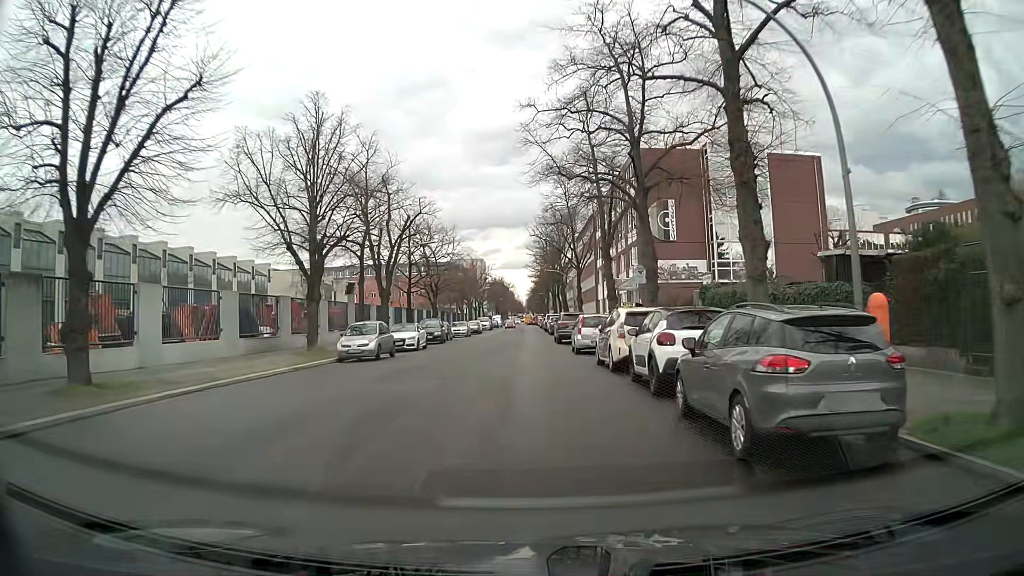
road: residential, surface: asphalt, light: Day
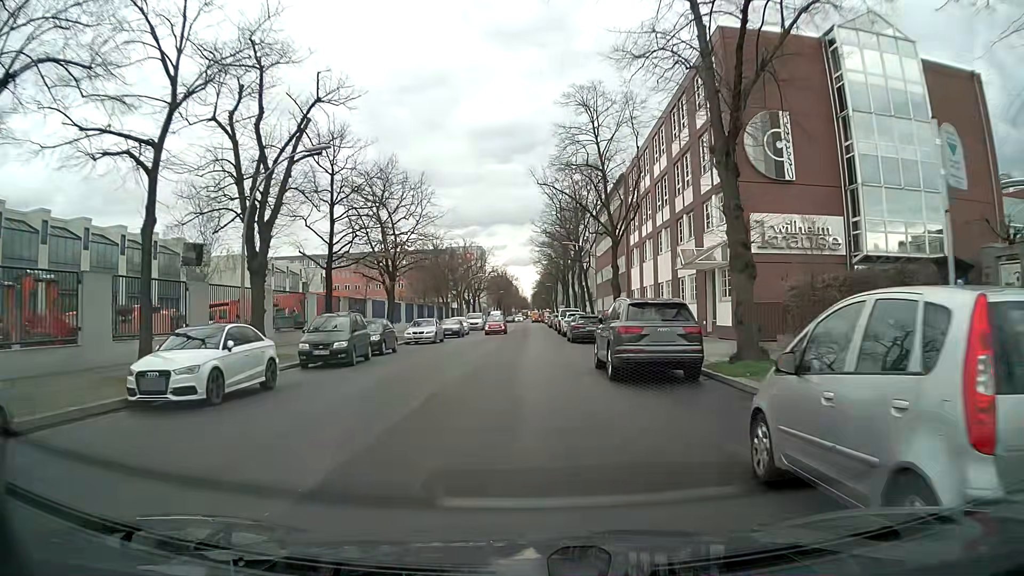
(-0.3, +22.8) m; -1°
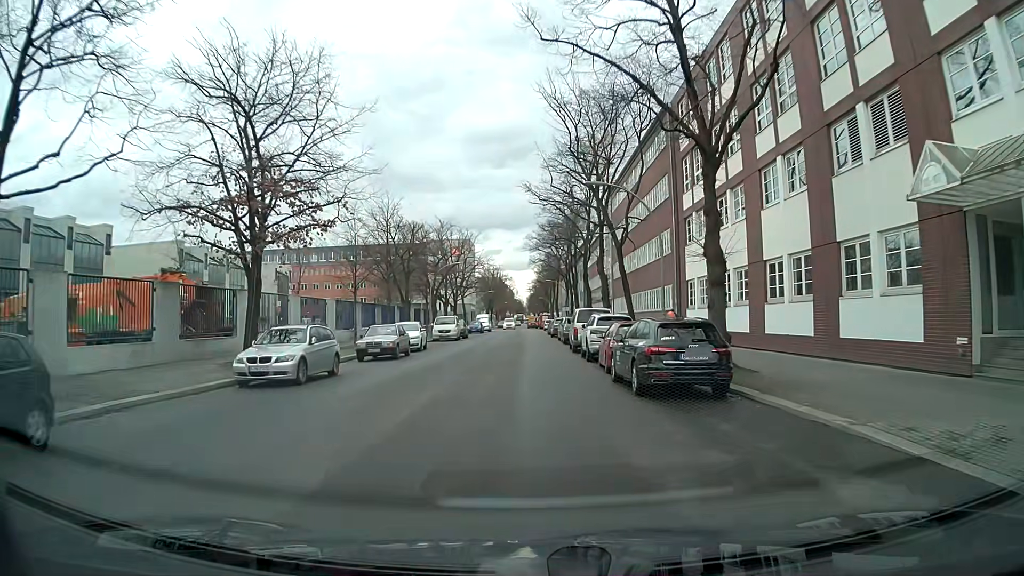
(+0.2, +21.8) m; 0°
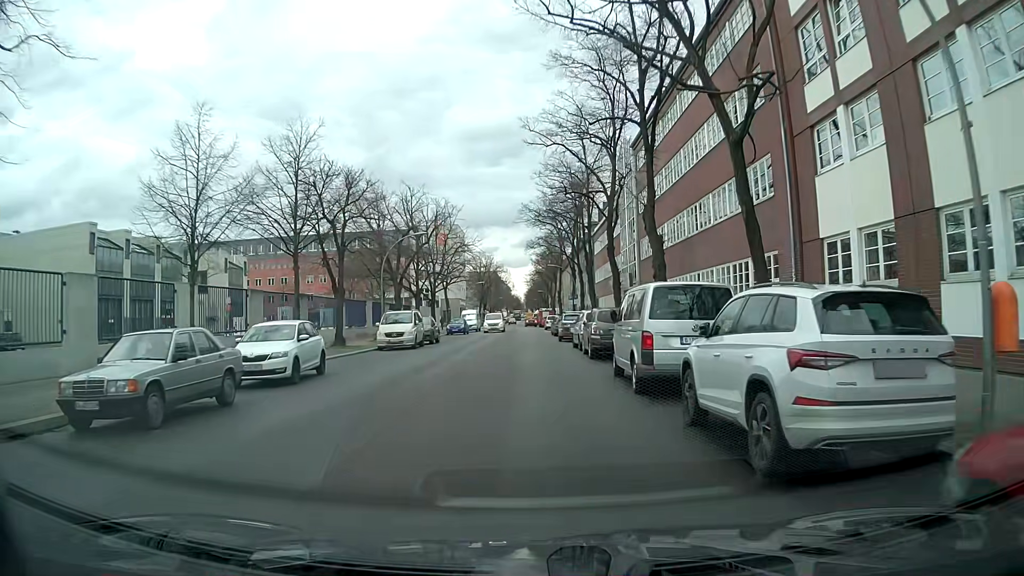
(+0.2, +17.9) m; 0°
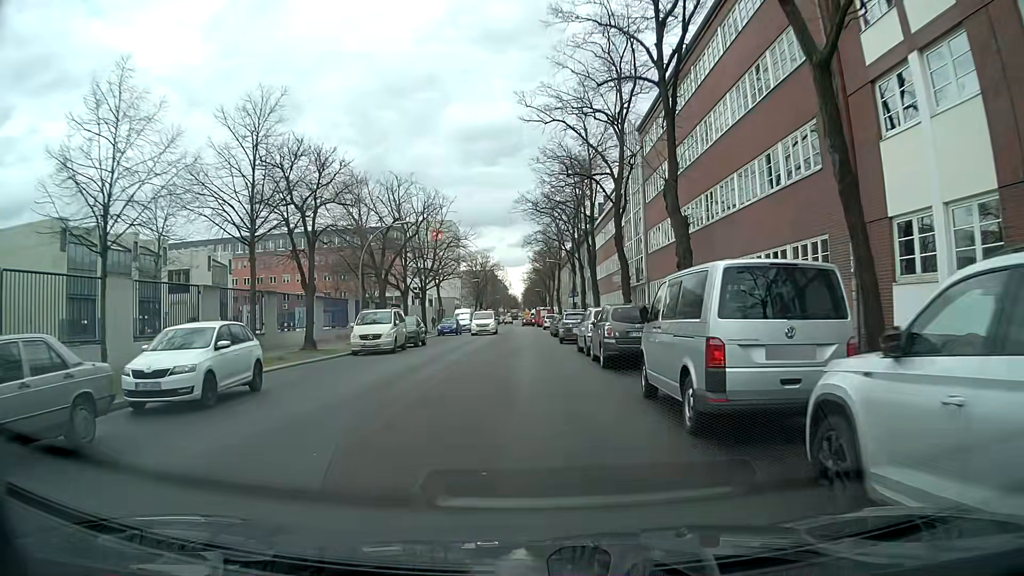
(0.0, +4.3) m; +1°
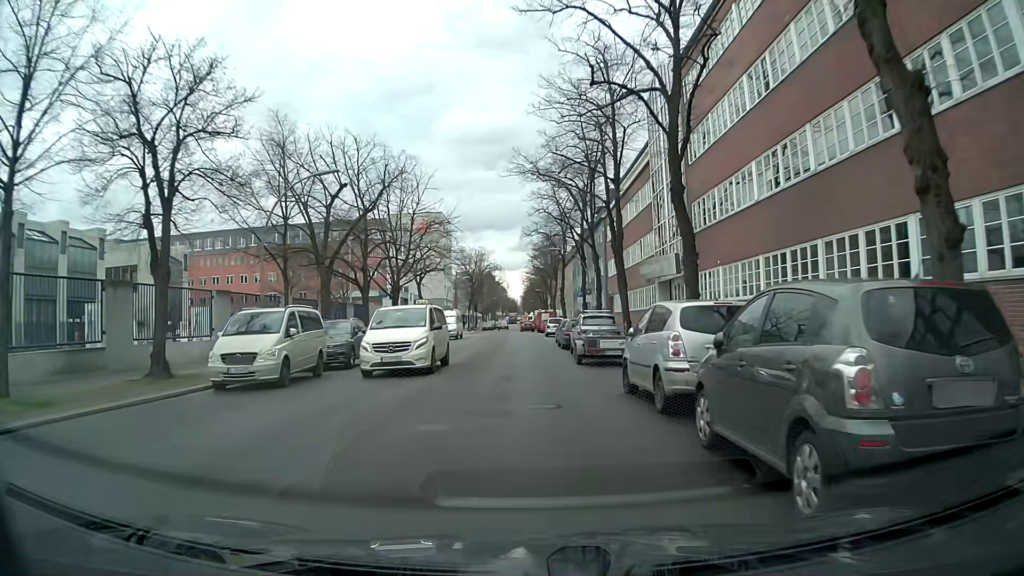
(0.0, +12.9) m; 0°
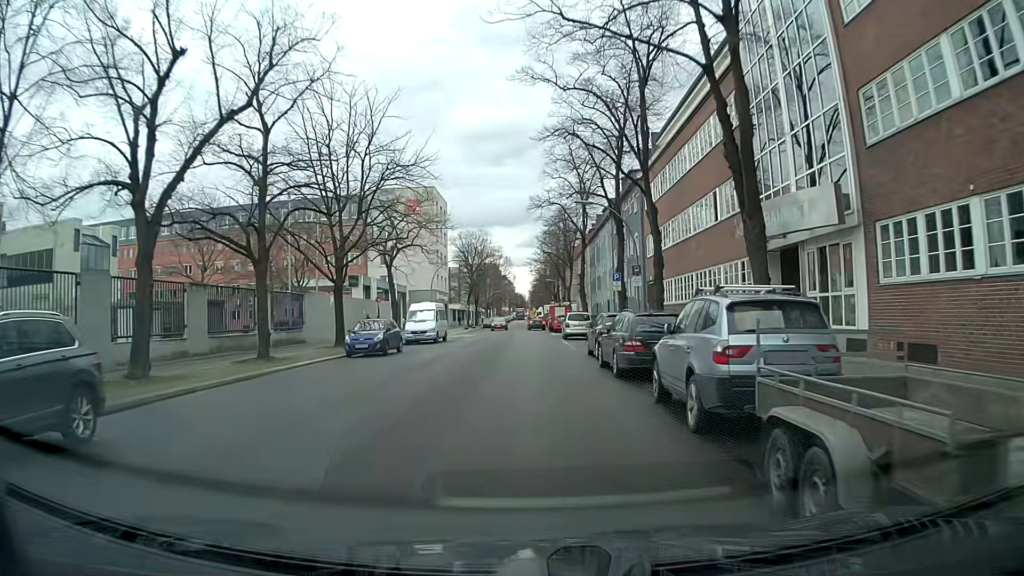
(-0.3, +17.3) m; -1°
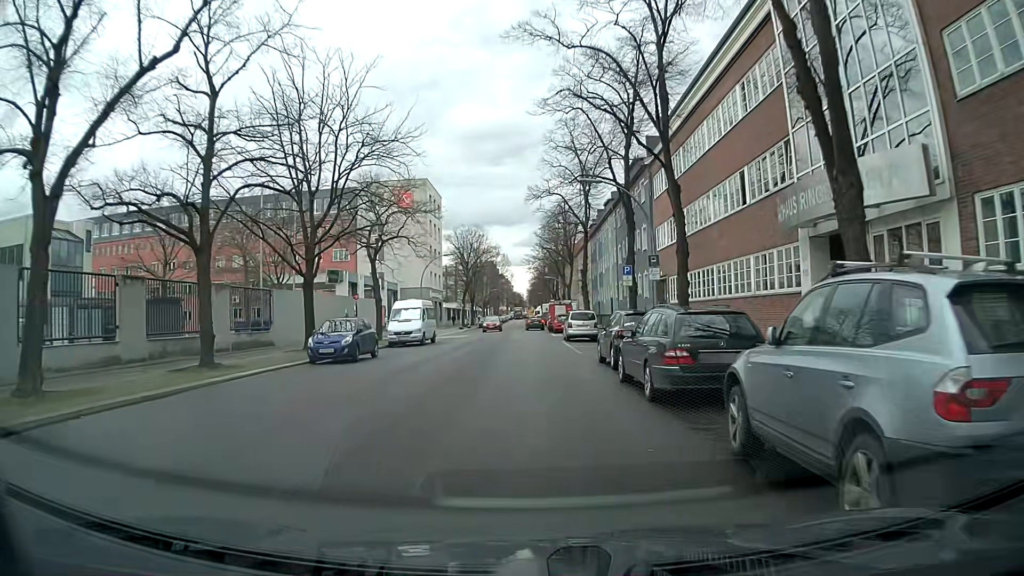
(0.0, +4.4) m; 0°
(0, +10) (0, +20) (0, +30) (0, +40) (0, +50) (0, +60) (-2, +70) (-2, +80) (-1, +90) (-1, +100) m
